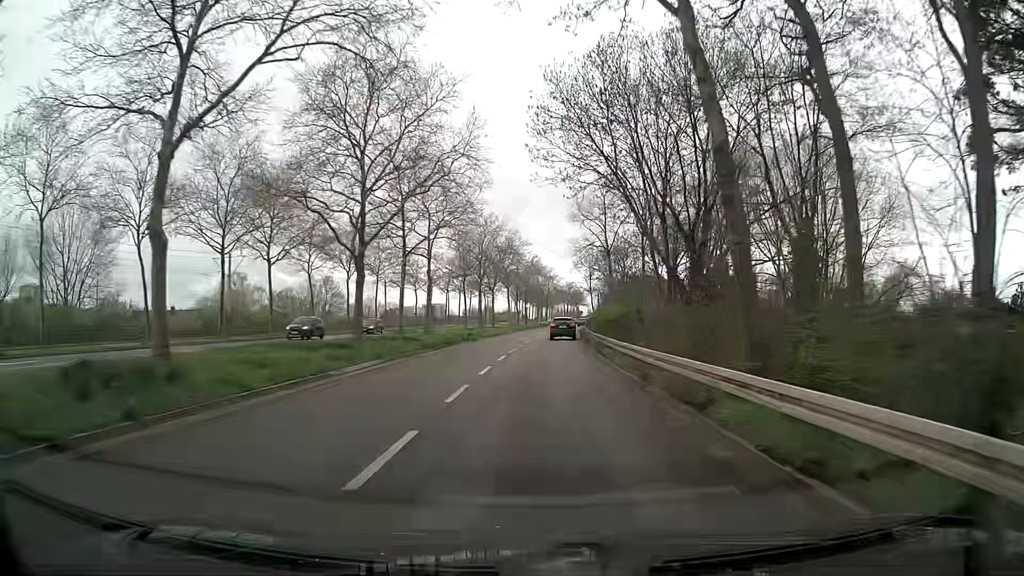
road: secondary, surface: asphalt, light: Day
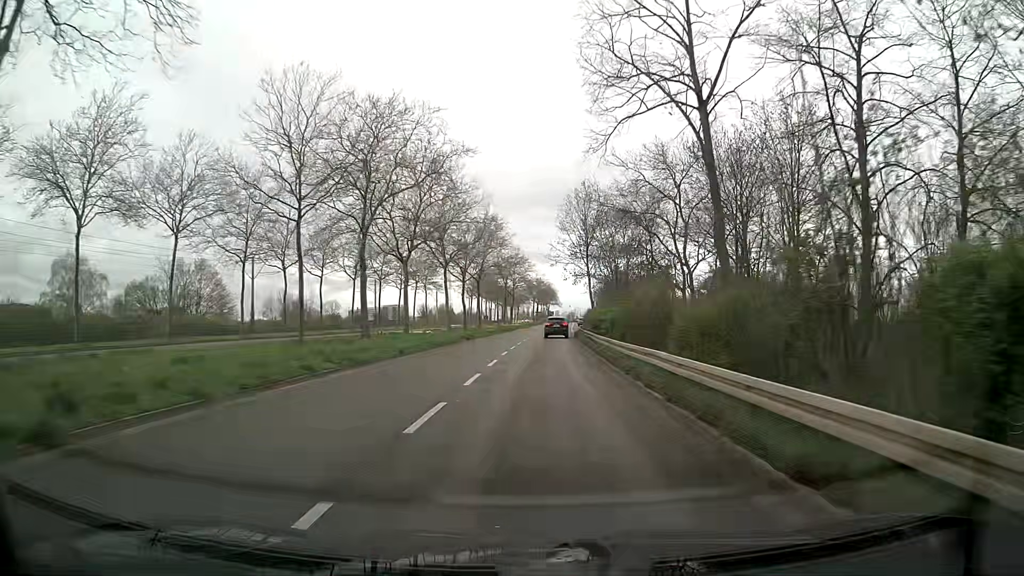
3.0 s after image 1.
(+0.8, +39.5) m; +3°
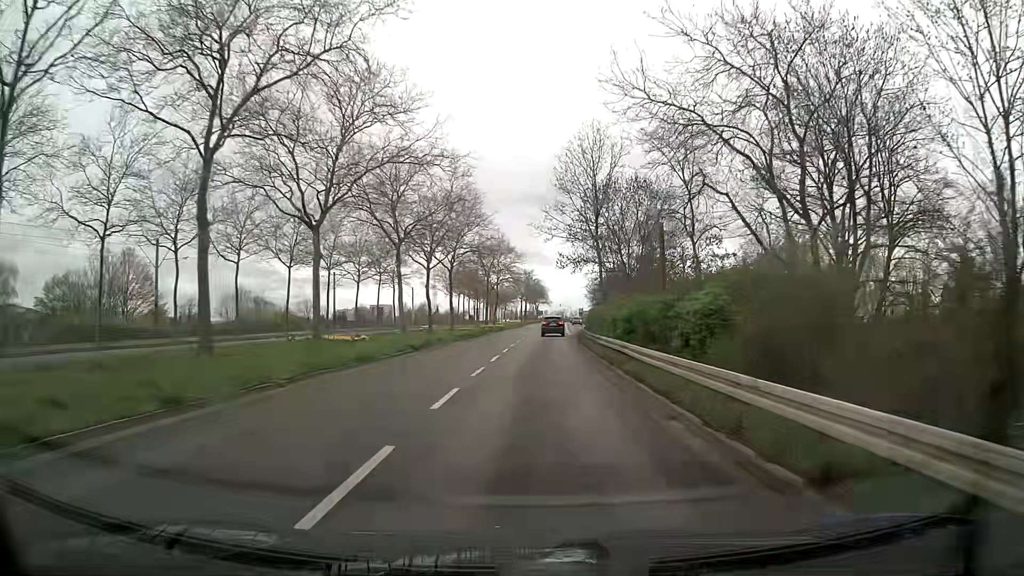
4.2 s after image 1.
(0.0, +15.9) m; +1°
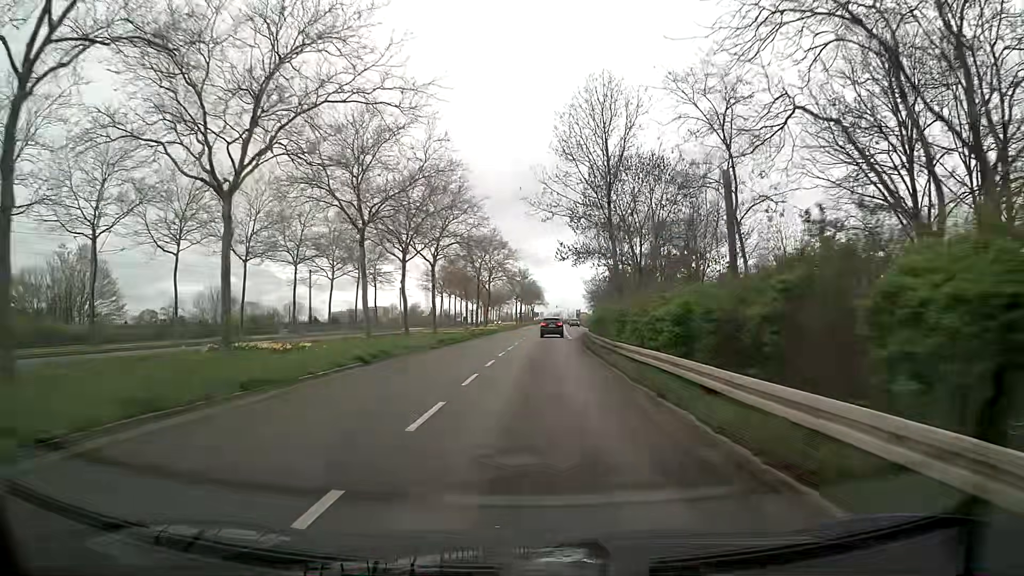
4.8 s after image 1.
(0.0, +7.9) m; 0°
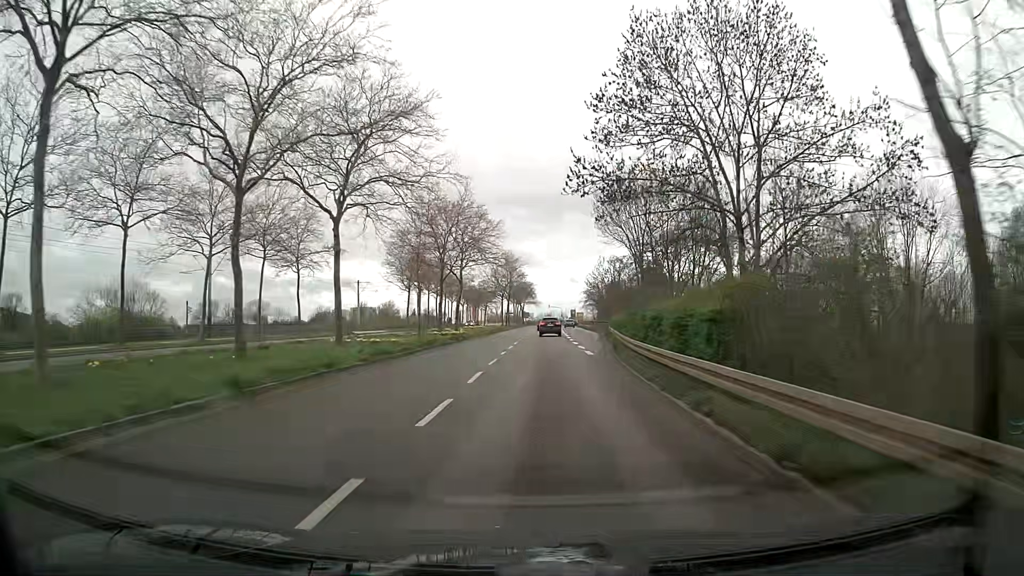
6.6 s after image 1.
(+0.4, +23.7) m; +1°
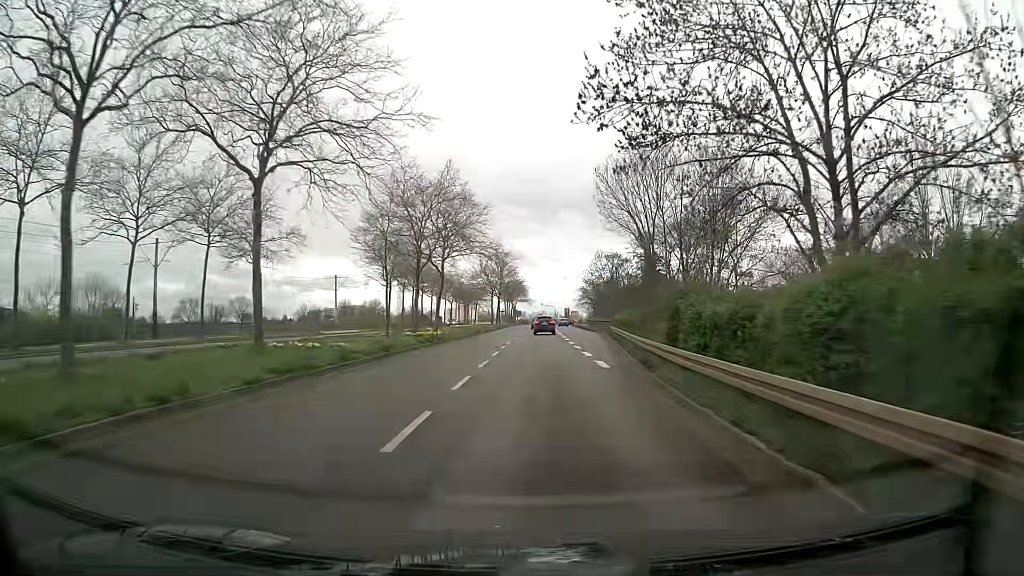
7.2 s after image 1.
(+0.1, +7.9) m; +1°
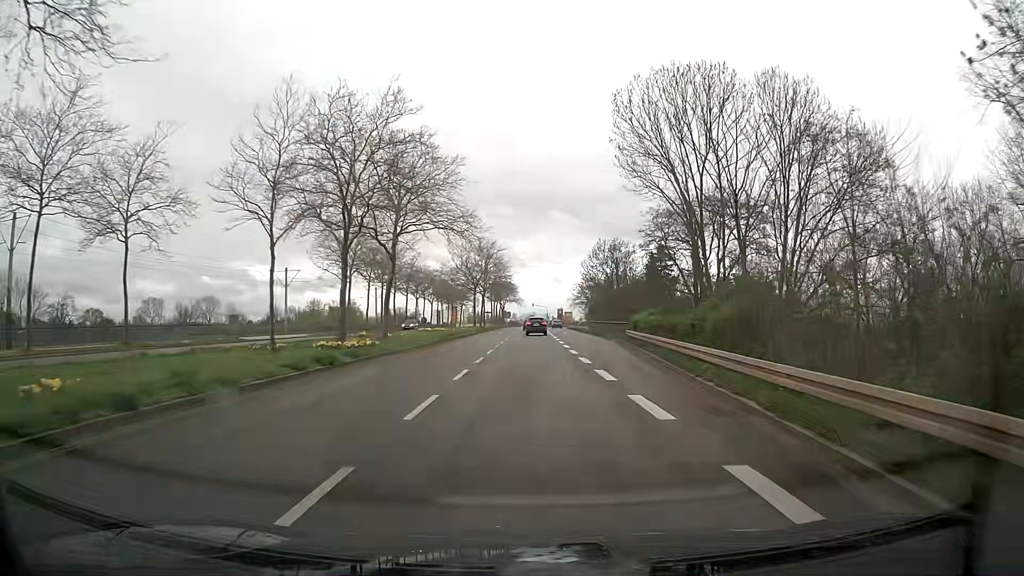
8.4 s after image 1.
(+0.2, +15.7) m; +1°
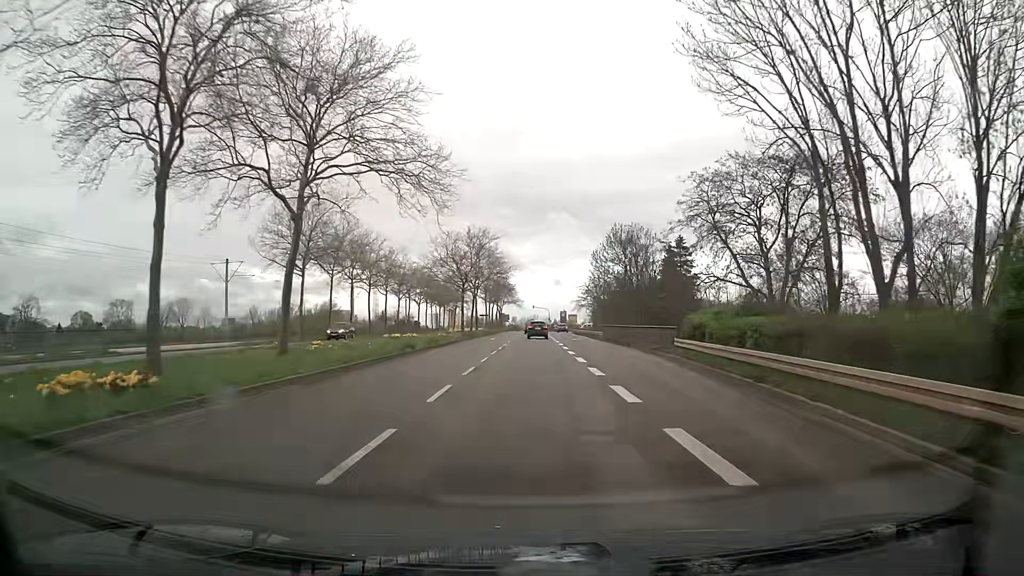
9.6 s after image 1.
(-0.1, +15.7) m; -1°
(0, +10) (0, +20) (0, +30) (0, +40) (0, +50) (0, +60) (+1, +70) (+1, +80) (+1, +90) (+1, +100) m
